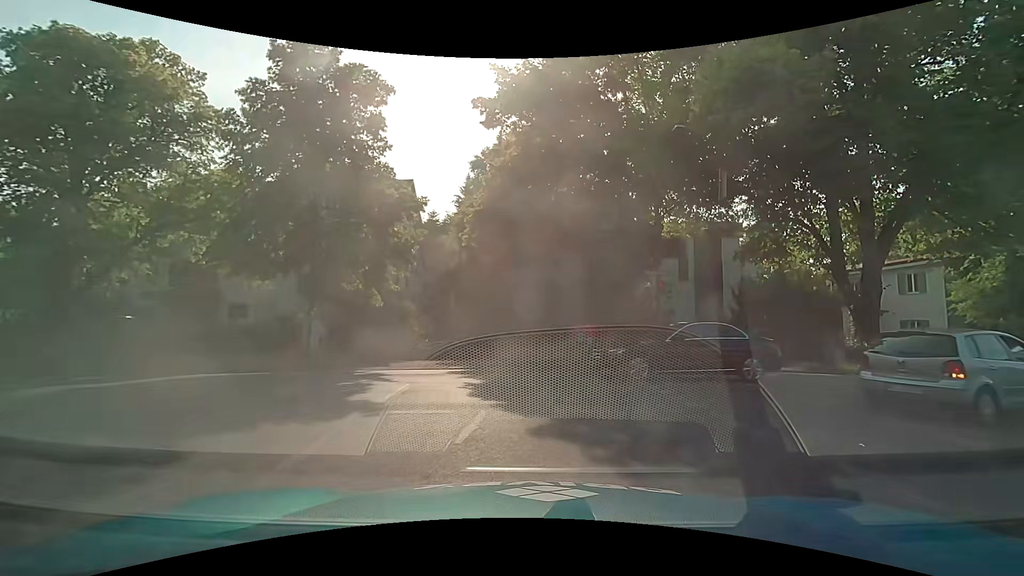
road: secondary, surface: asphalt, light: Day
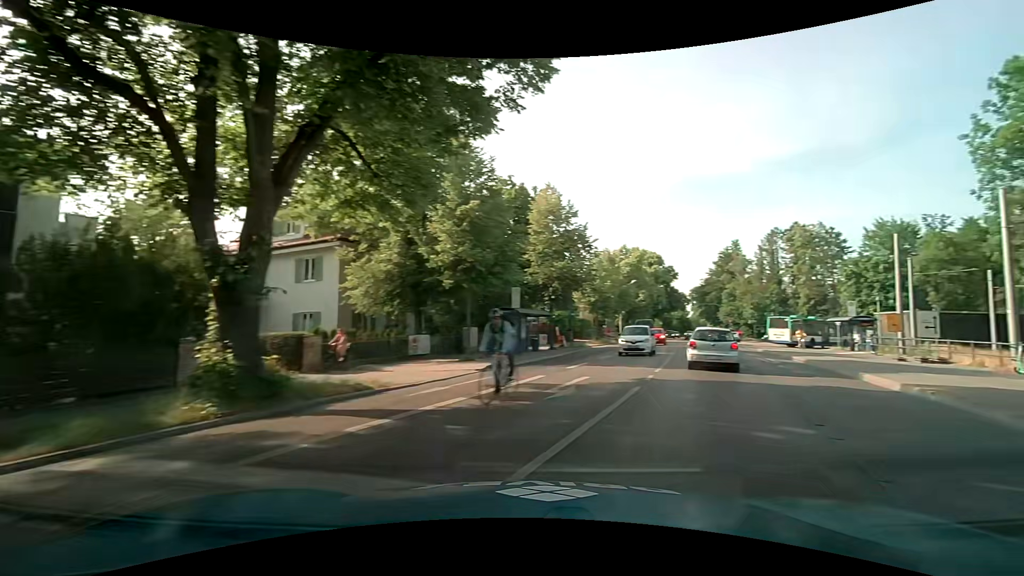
(+5.8, +10.9) m; +64°
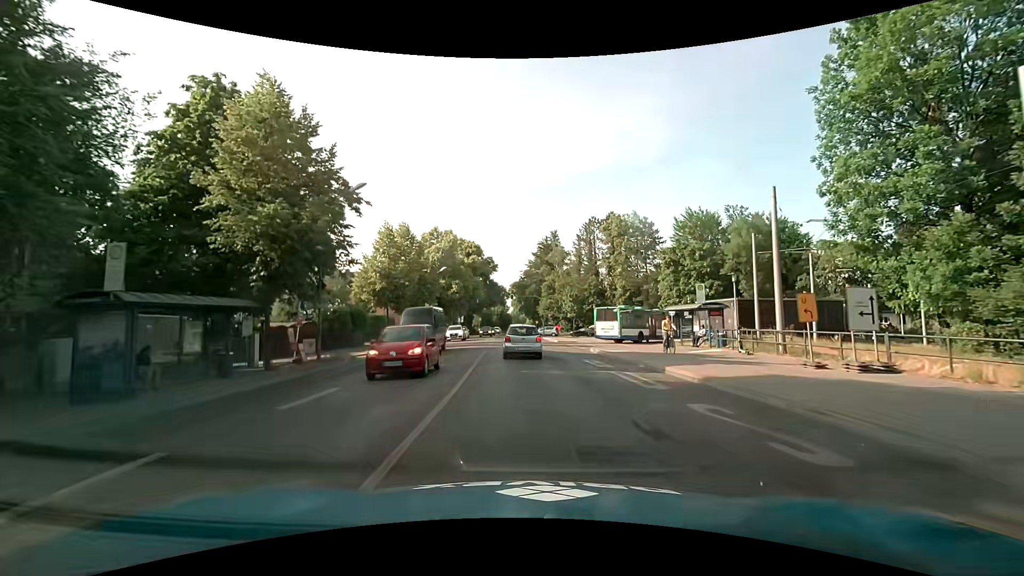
(+3.8, +14.2) m; +19°
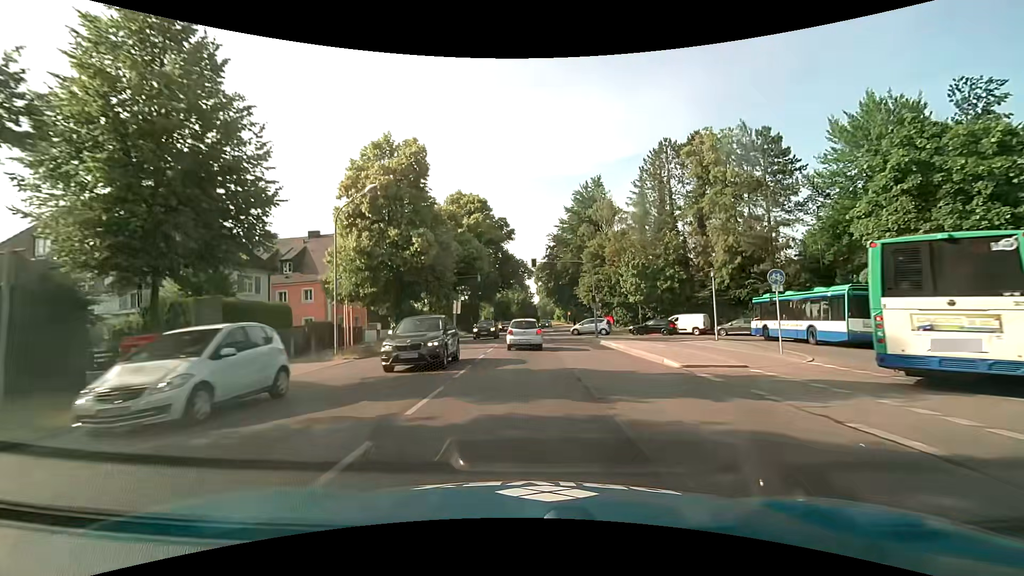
(-0.8, +32.5) m; -3°
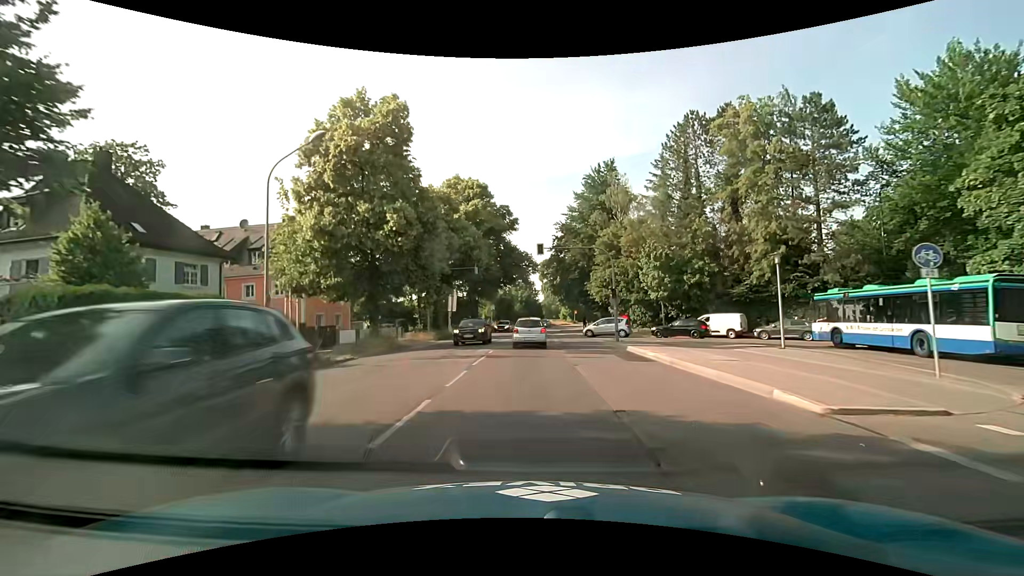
(0.0, +6.7) m; 0°
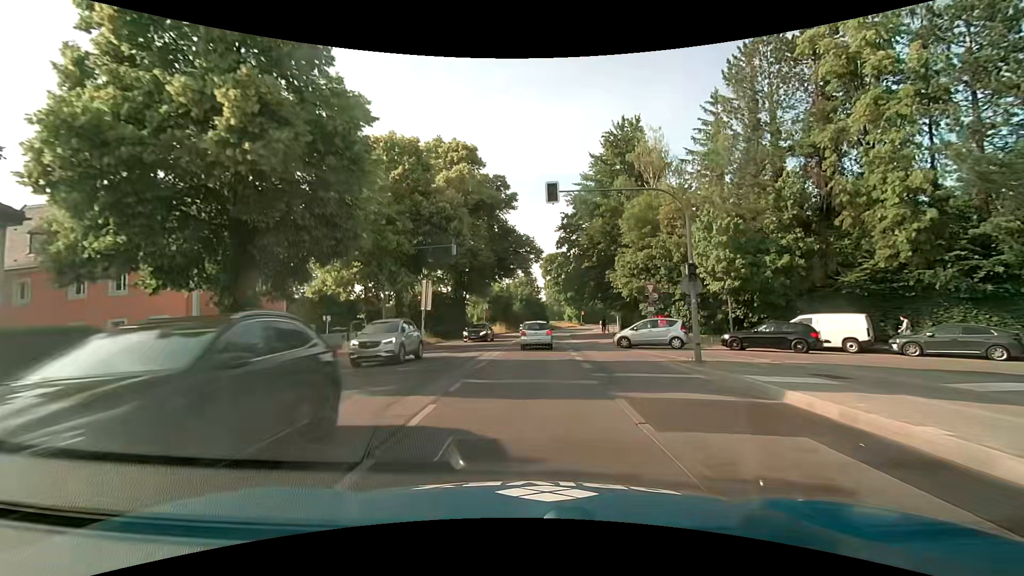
(-0.1, +13.8) m; 0°
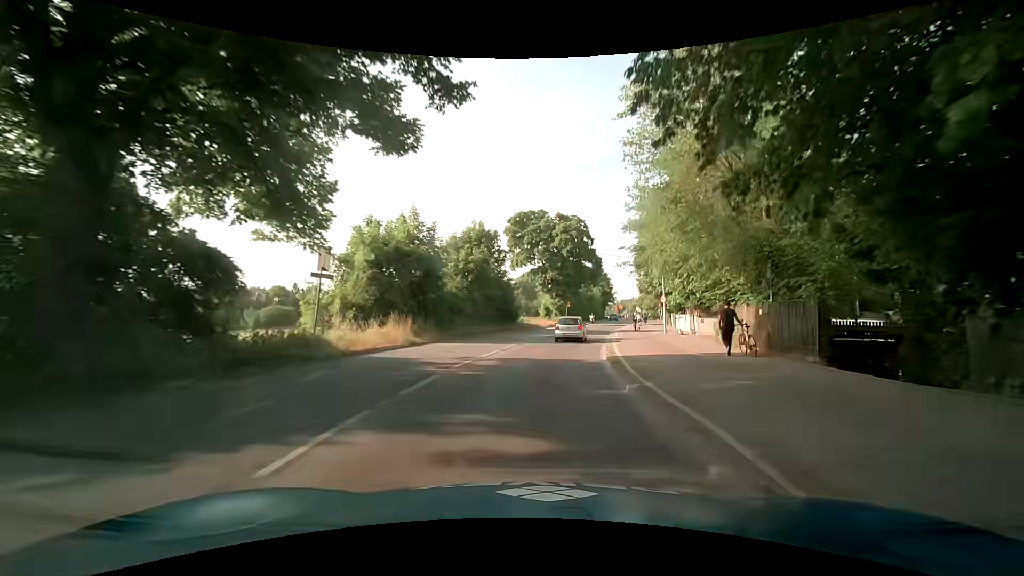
(+0.9, +39.9) m; +4°
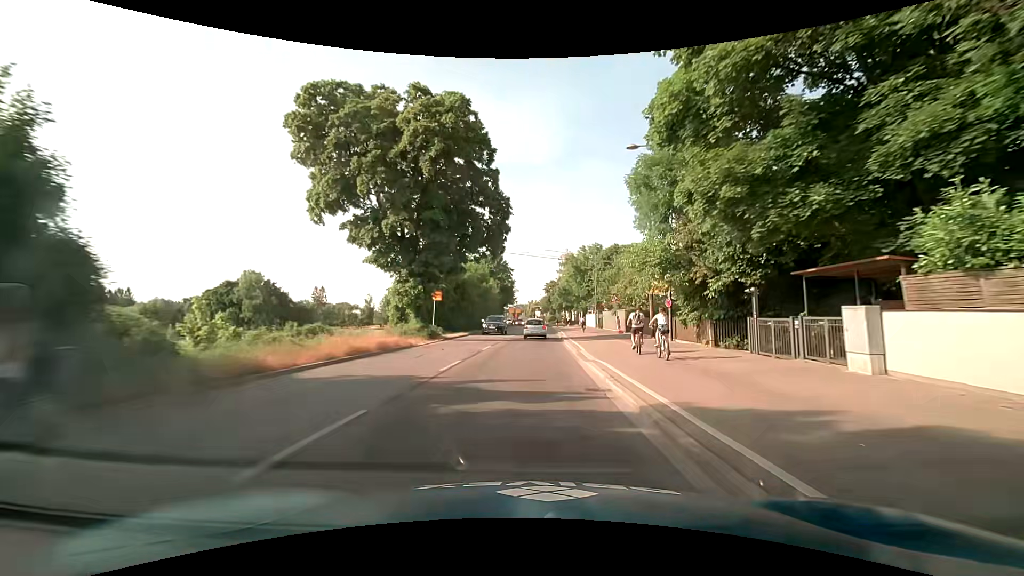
(+4.6, +39.8) m; +12°
(0, +10) (0, +20) (+1, +30) (+1, +40) (+2, +50) (+2, +60) (+3, +70) (+3, +80) (+4, +90) (+4, +100) m
